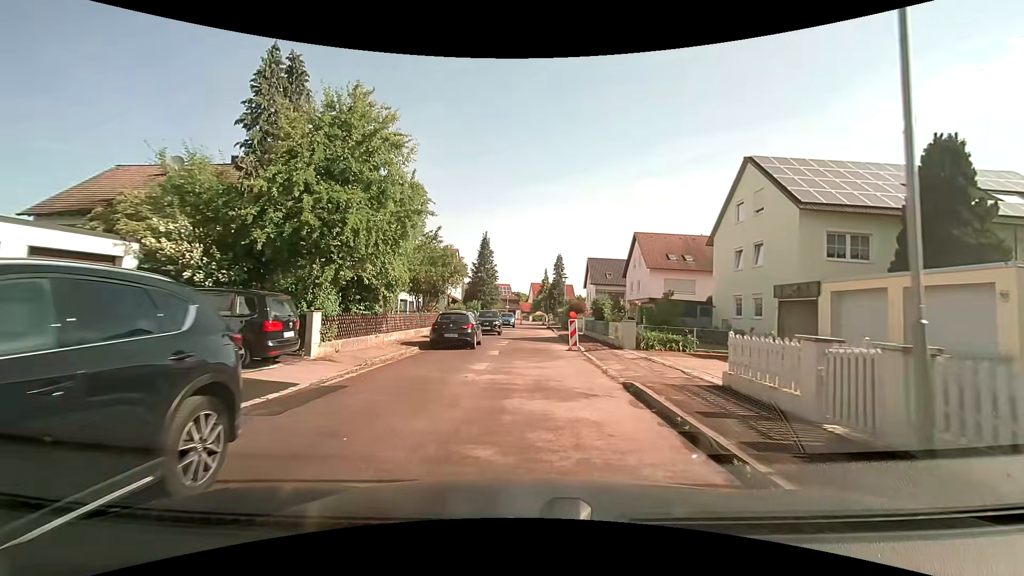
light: Day
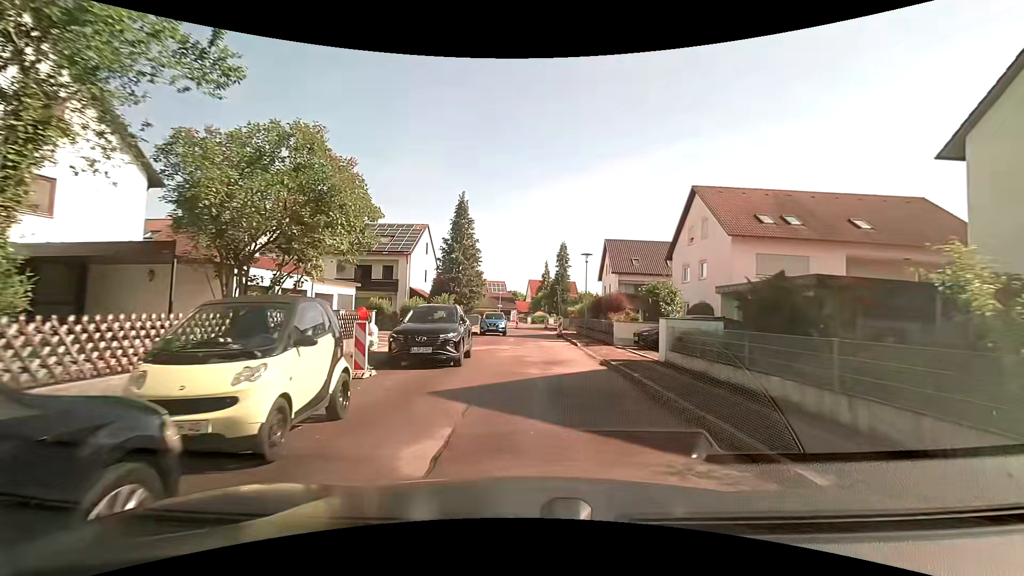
(-0.1, +19.4) m; +1°
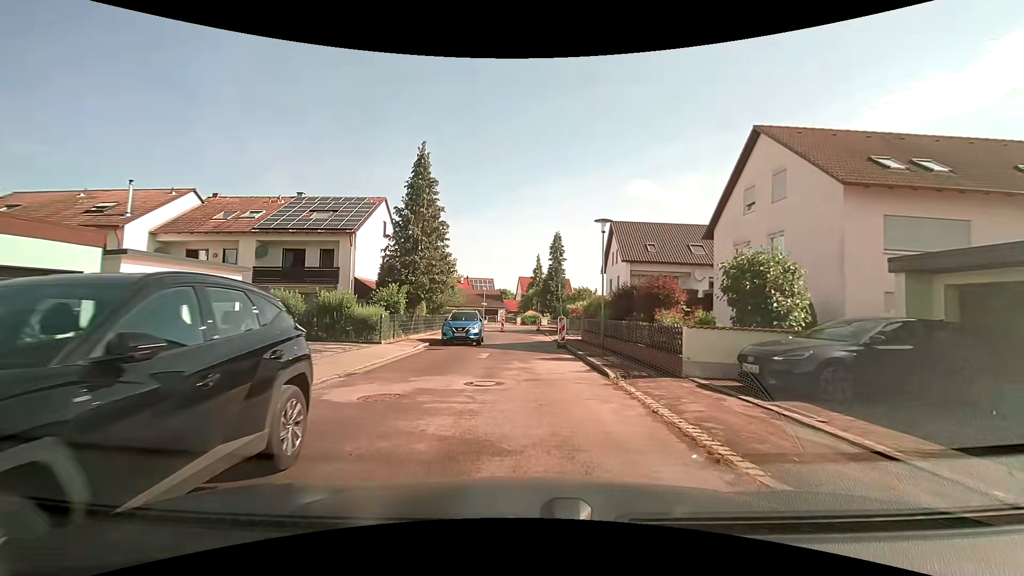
(+0.2, +11.2) m; +1°
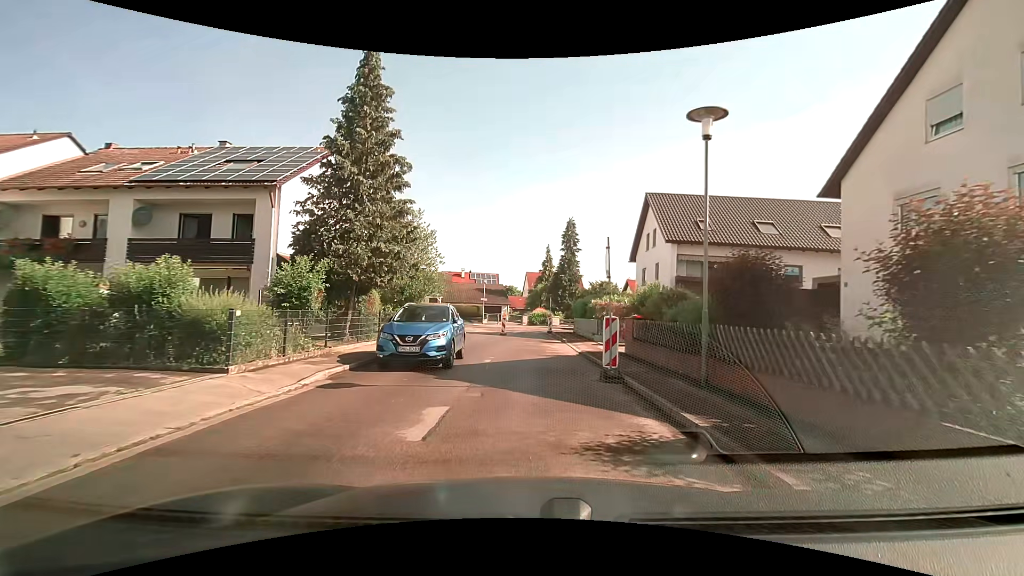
(-0.2, +10.8) m; -1°
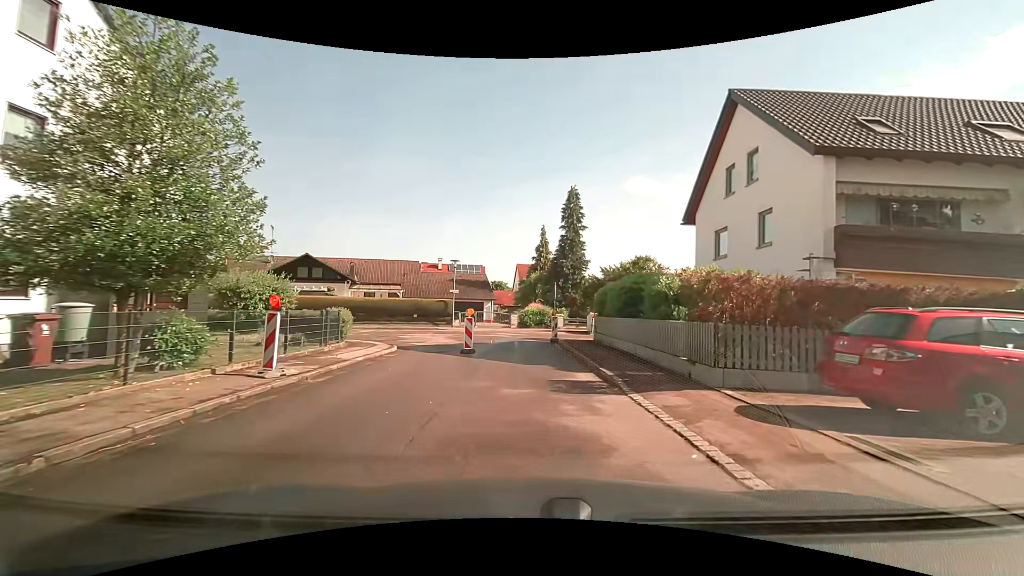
(+0.1, +16.7) m; 0°
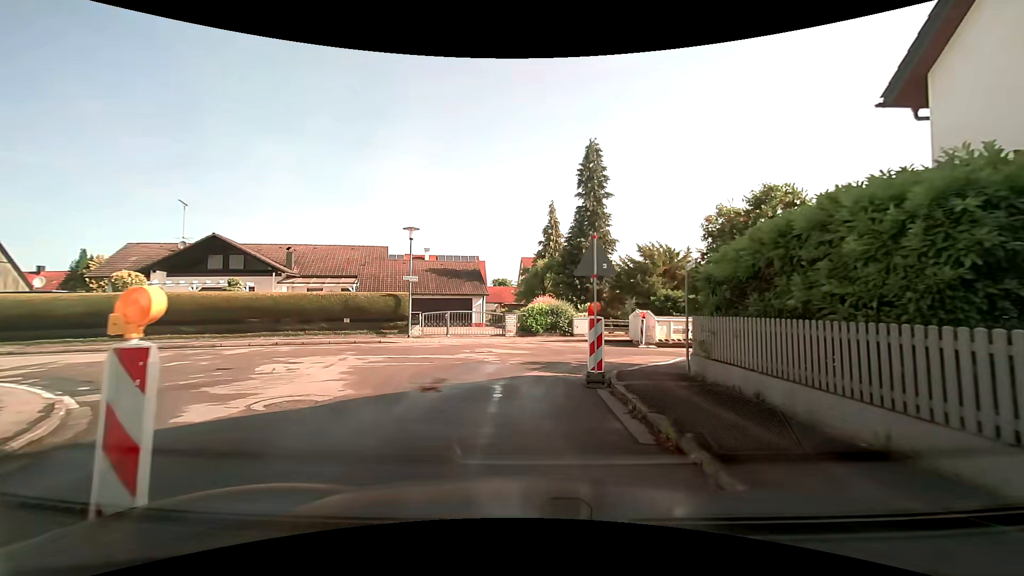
(+0.5, +14.5) m; +1°
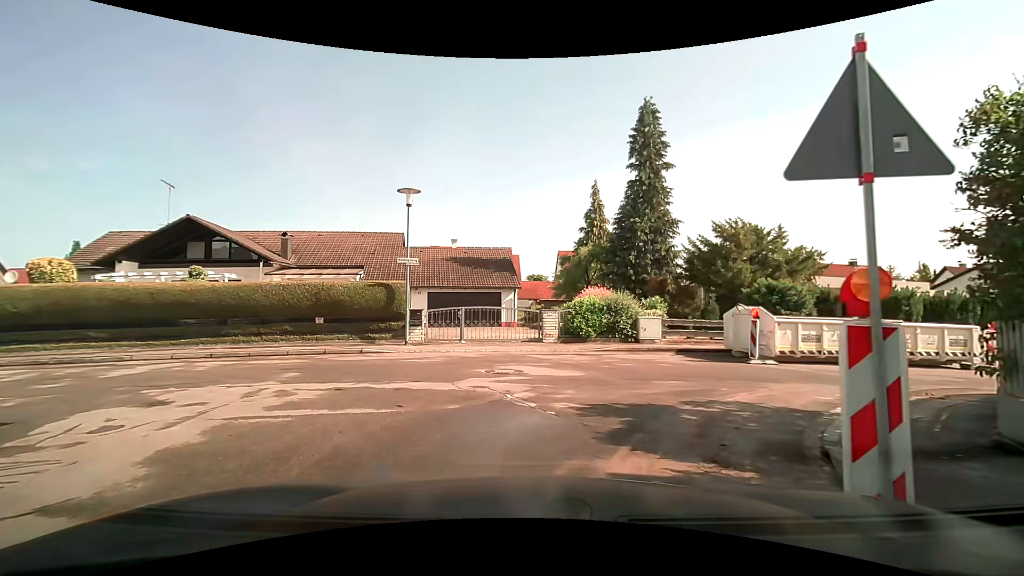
(-0.2, +6.7) m; -4°
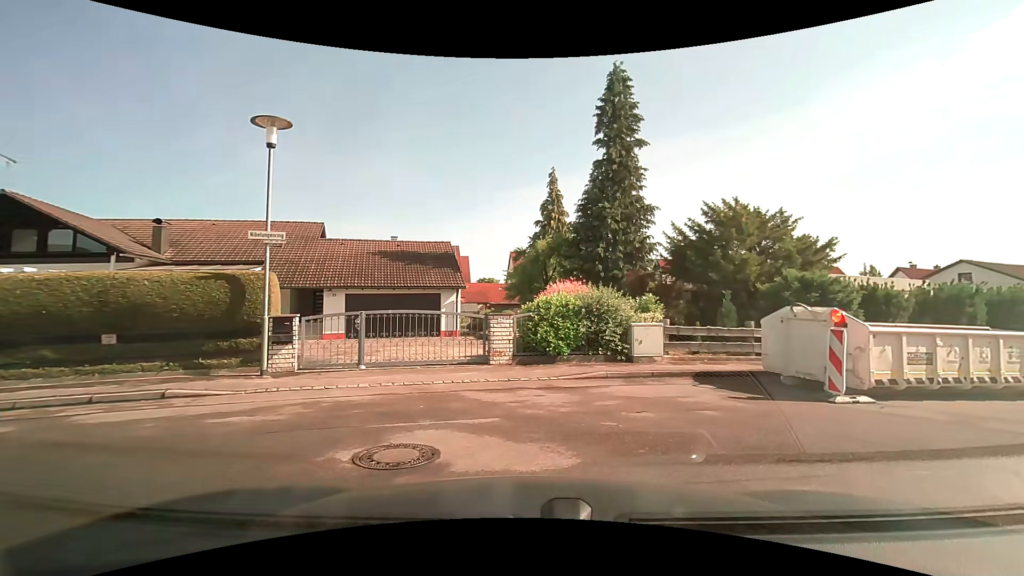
(0.0, +5.8) m; +5°
(+5, +8) (+14, +12) (+24, +15) (+33, +17) (+43, +20) (+53, +21) (+61, +16) (+66, +7) (+67, -3) (+67, -13) m
